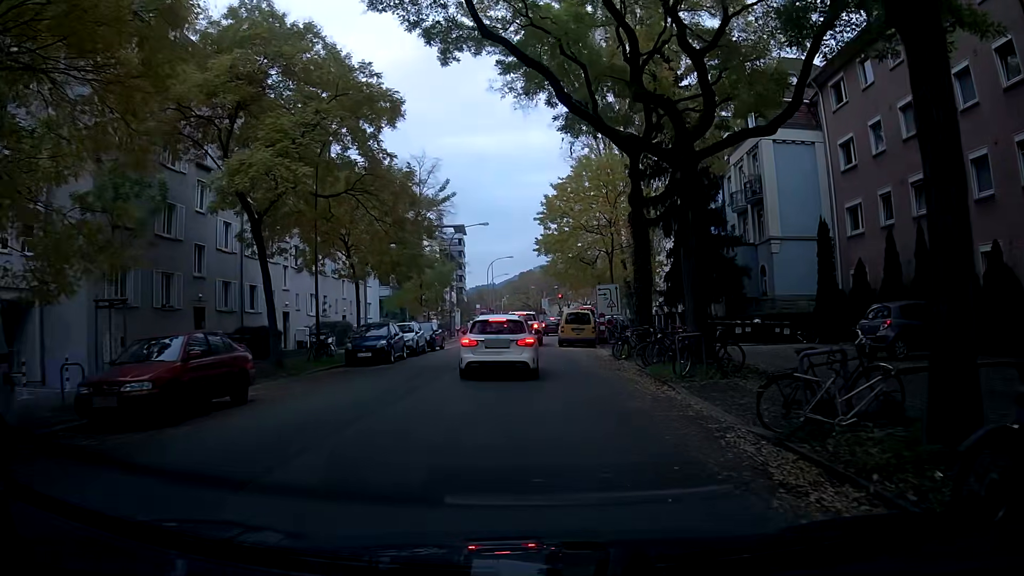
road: tertiary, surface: asphalt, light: Day
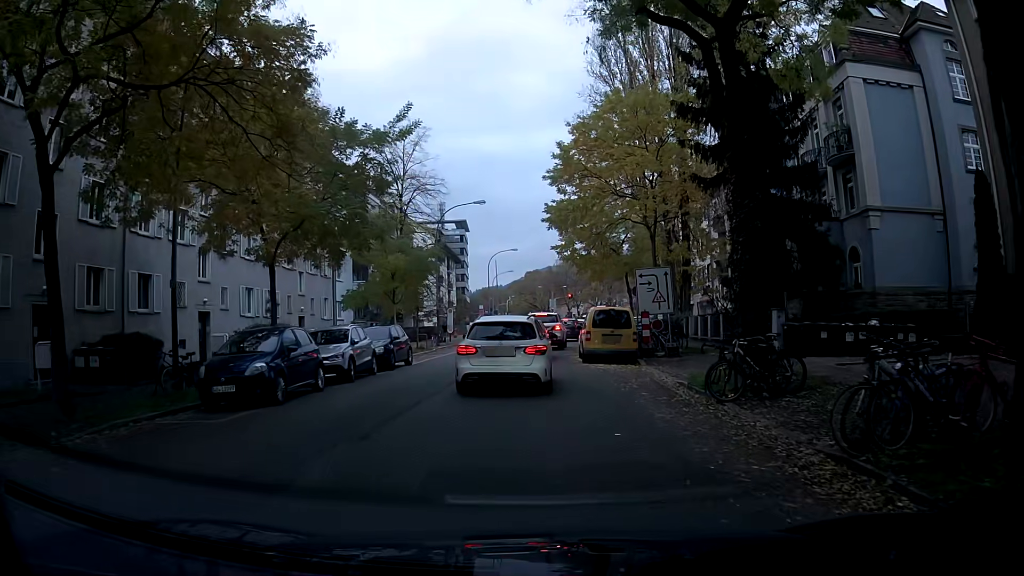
(-0.2, +11.2) m; -2°
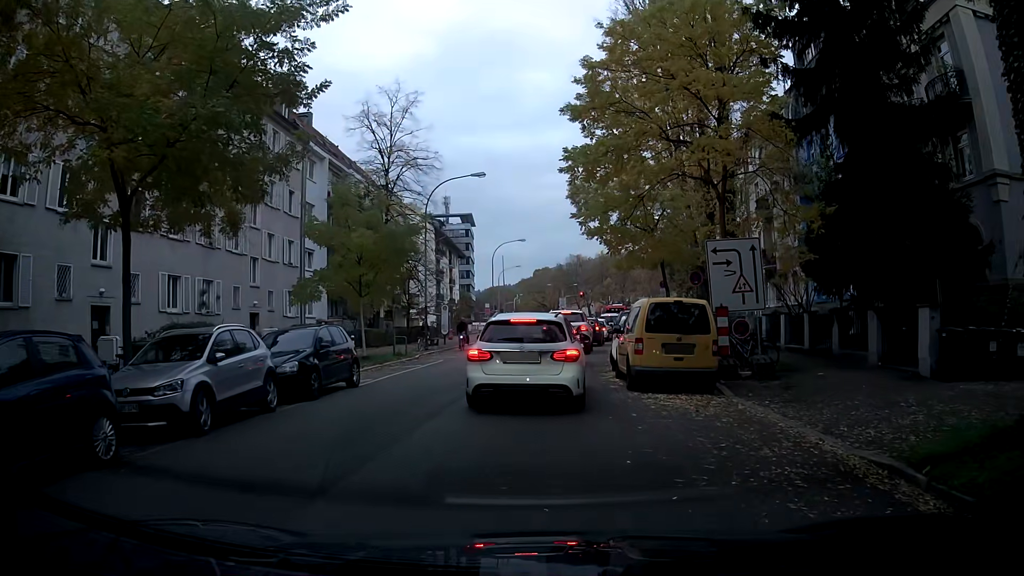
(-0.1, +8.4) m; -1°
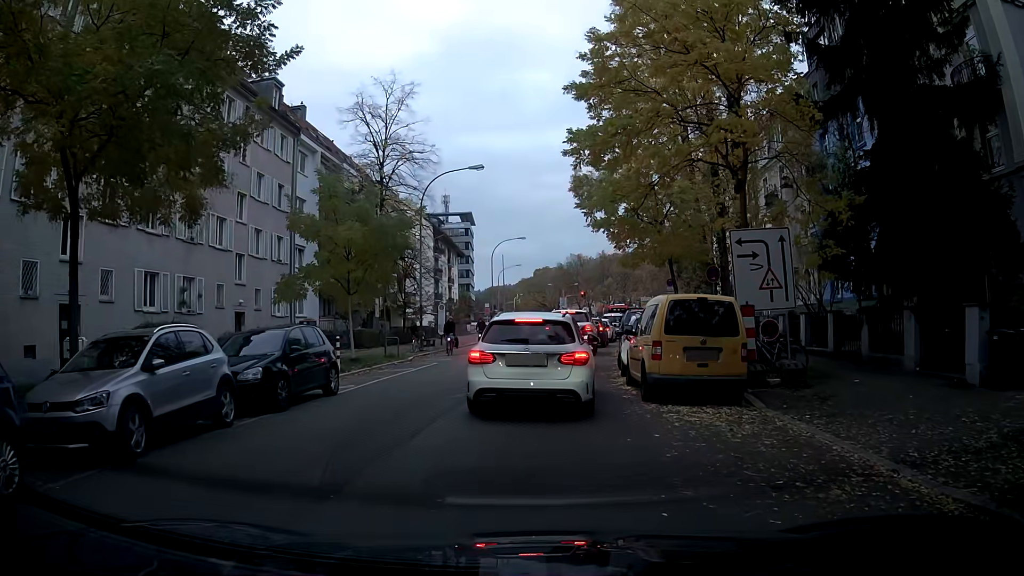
(0.0, +1.8) m; +1°
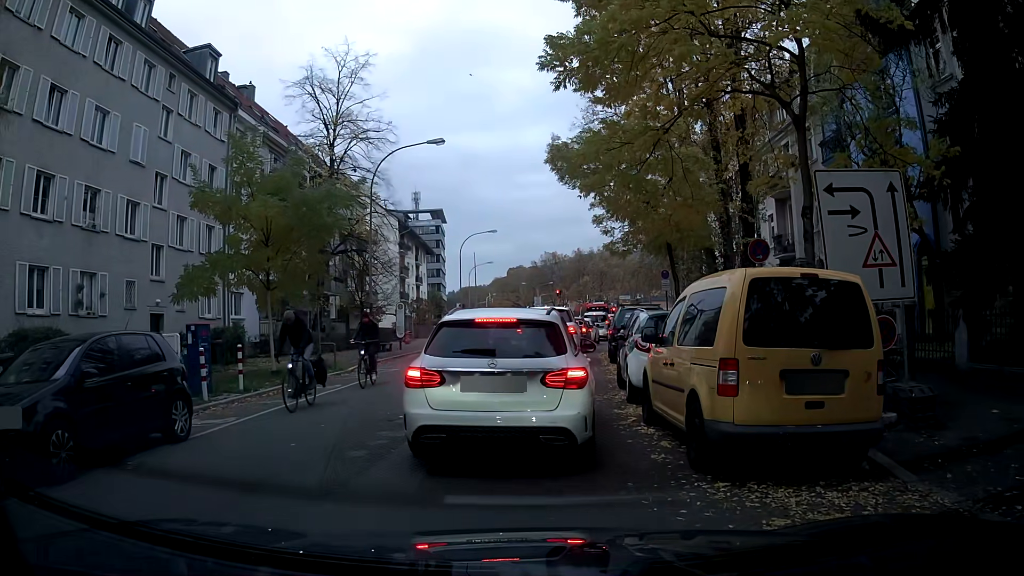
(+0.2, +5.3) m; +3°
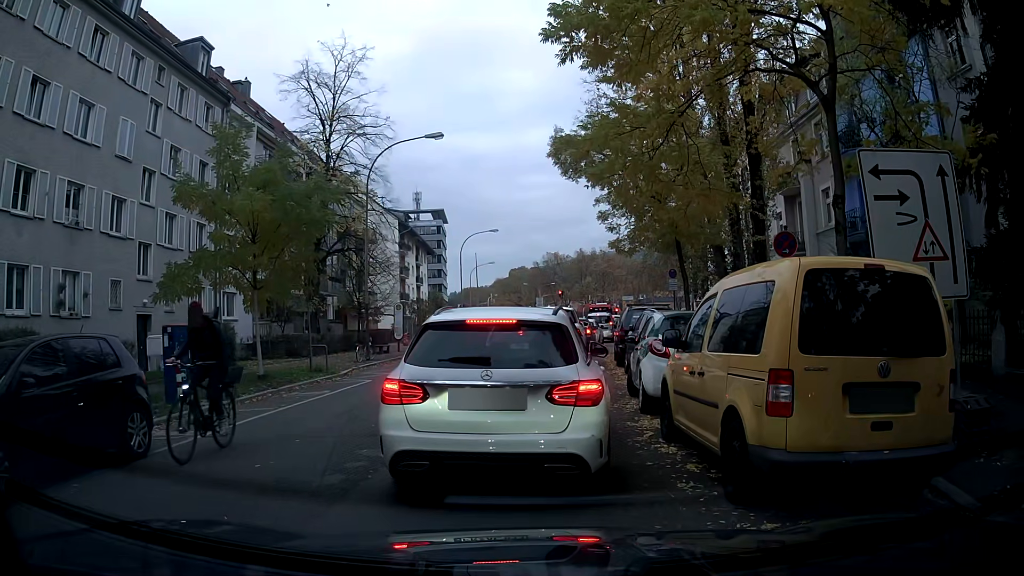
(0.0, +1.1) m; 0°
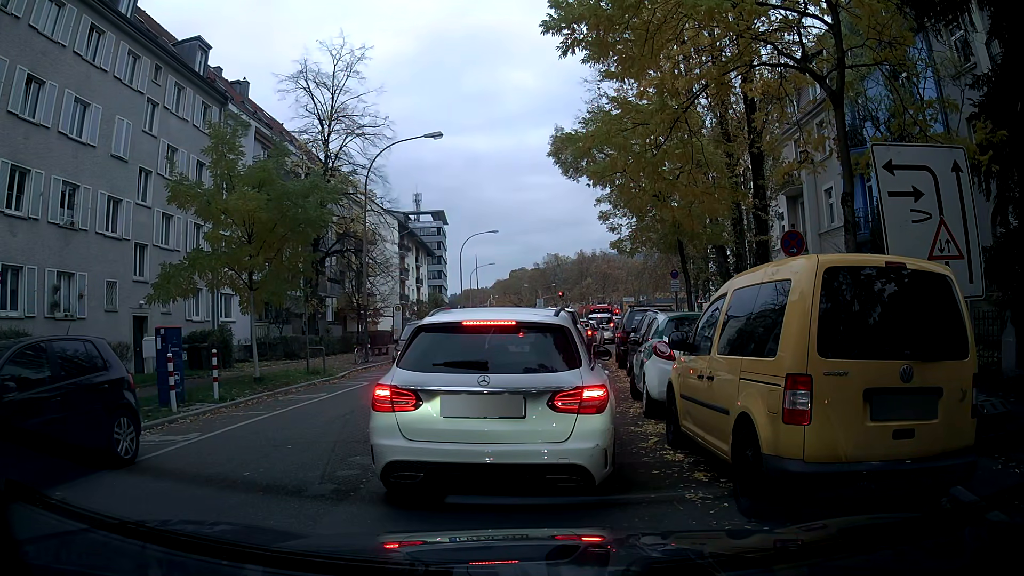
(0.0, +0.4) m; 0°
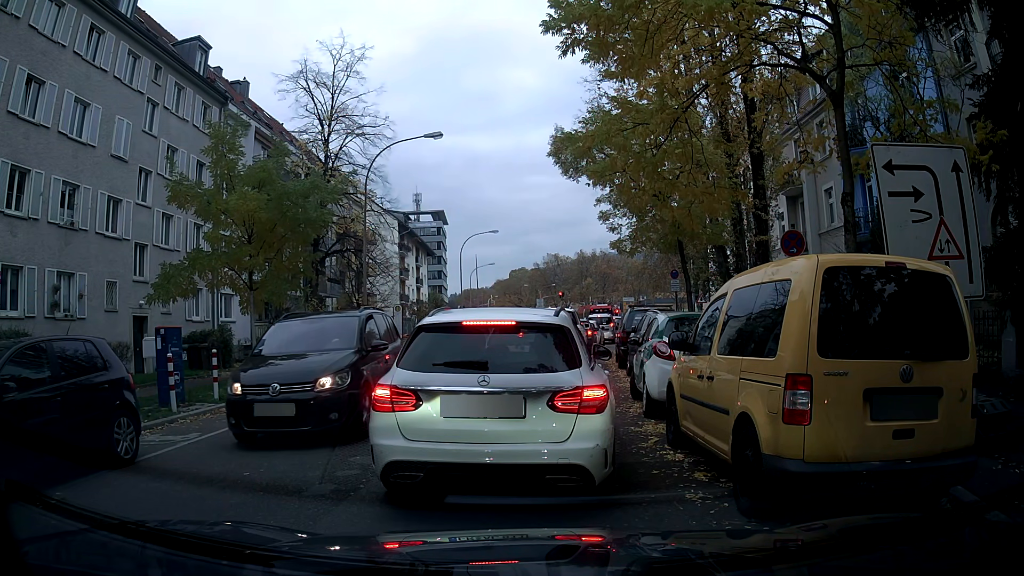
(0.0, 0.0) m; 0°
